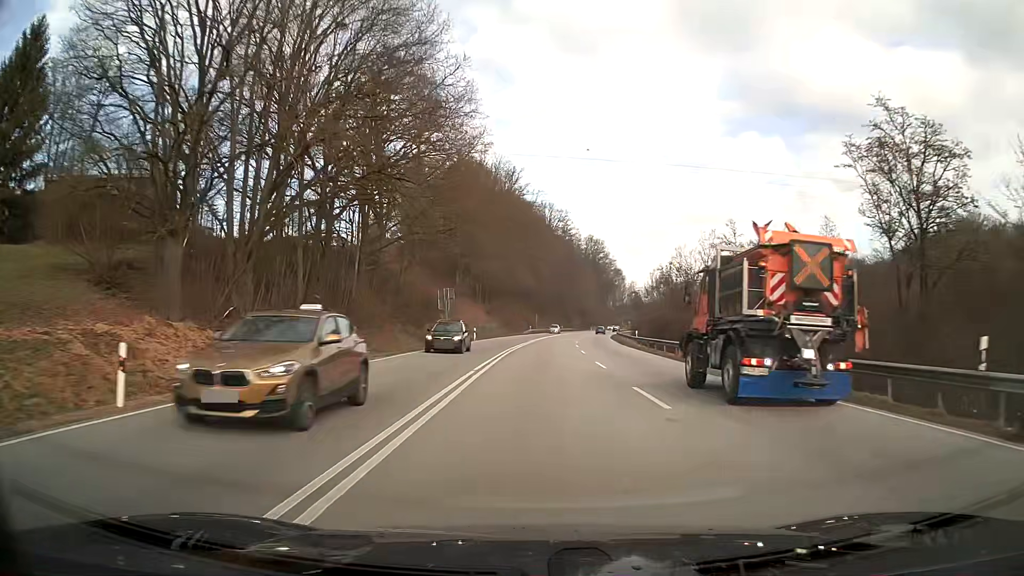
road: primary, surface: asphalt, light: Day
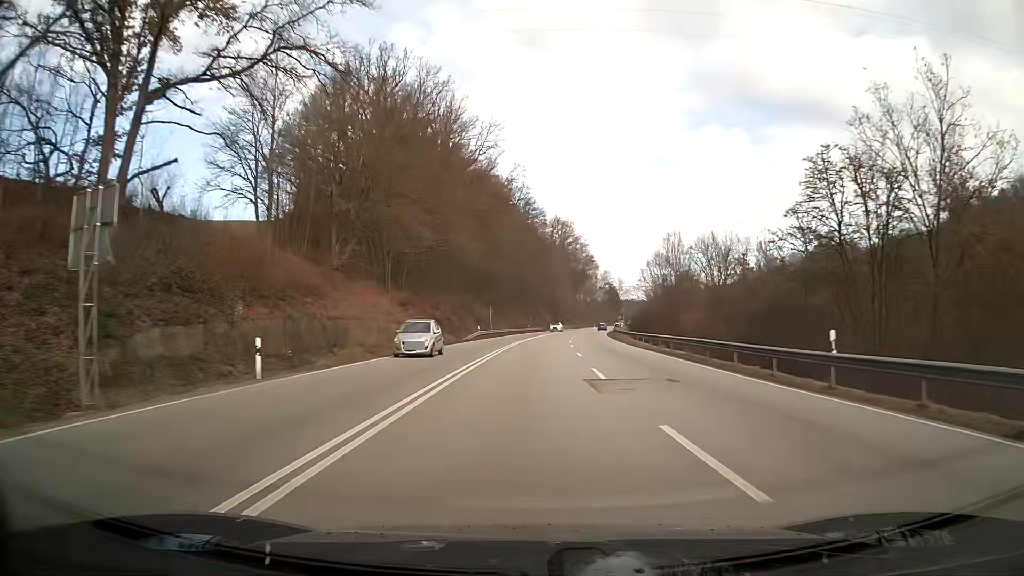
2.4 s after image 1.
(+1.1, +43.5) m; +4°
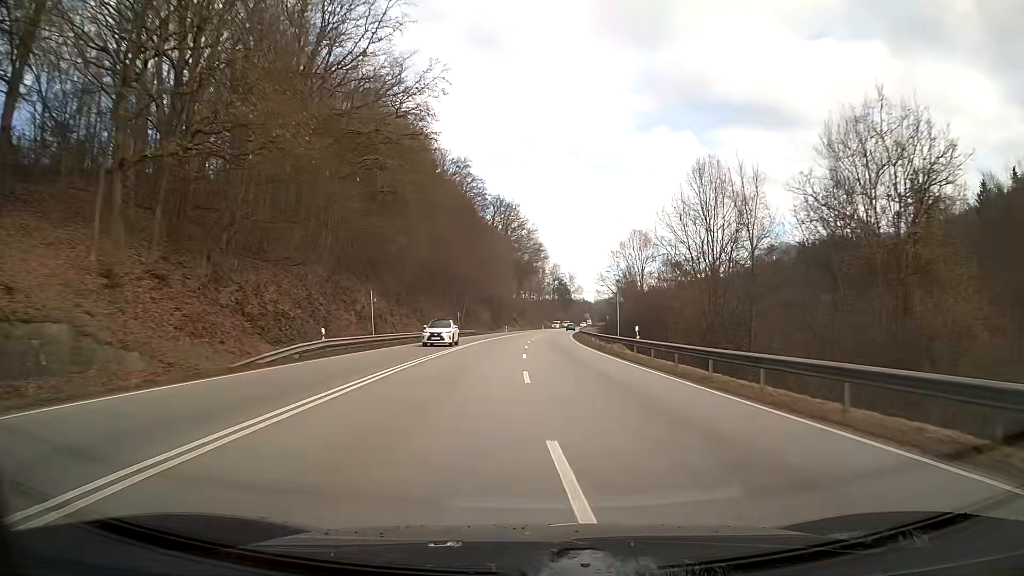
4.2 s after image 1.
(+1.7, +37.1) m; +5°
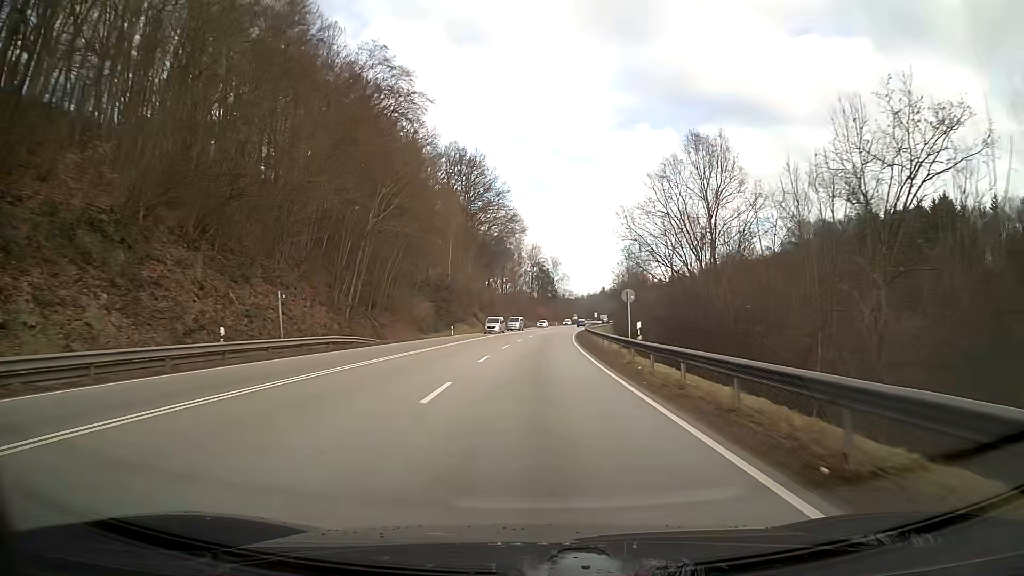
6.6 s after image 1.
(+0.9, +52.3) m; +1°
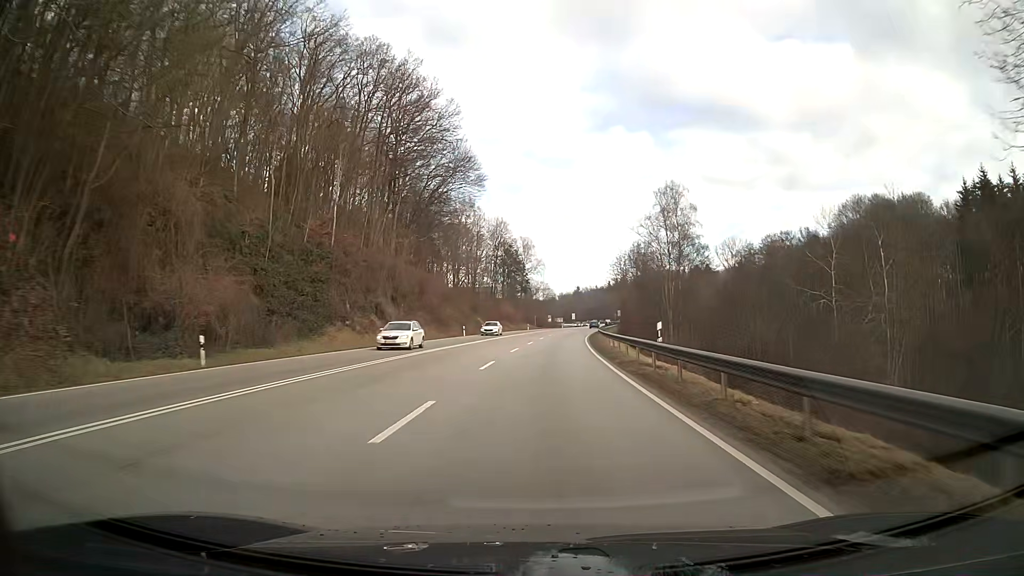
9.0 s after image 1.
(+1.1, +51.2) m; +3°
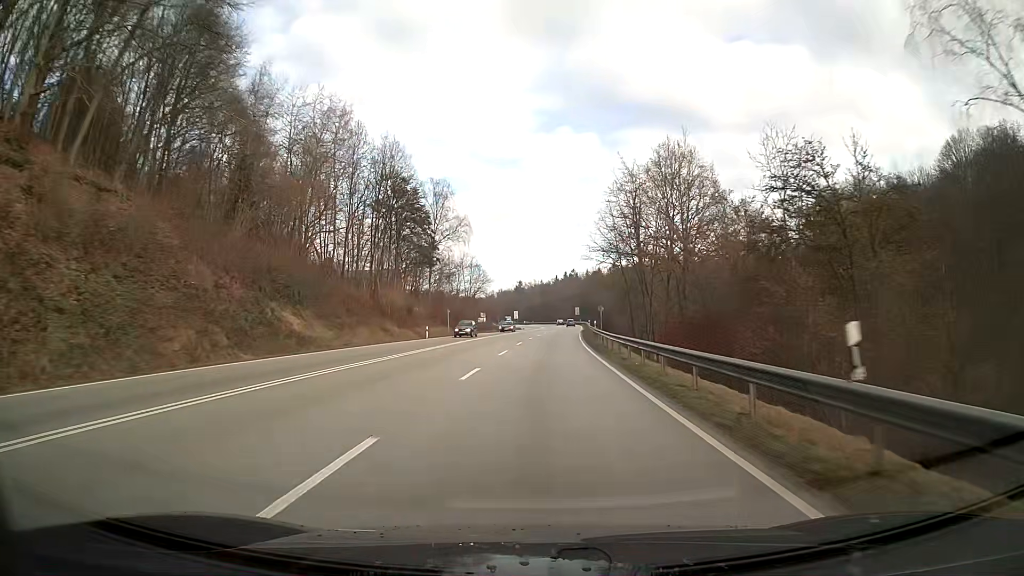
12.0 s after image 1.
(+2.8, +62.9) m; +5°
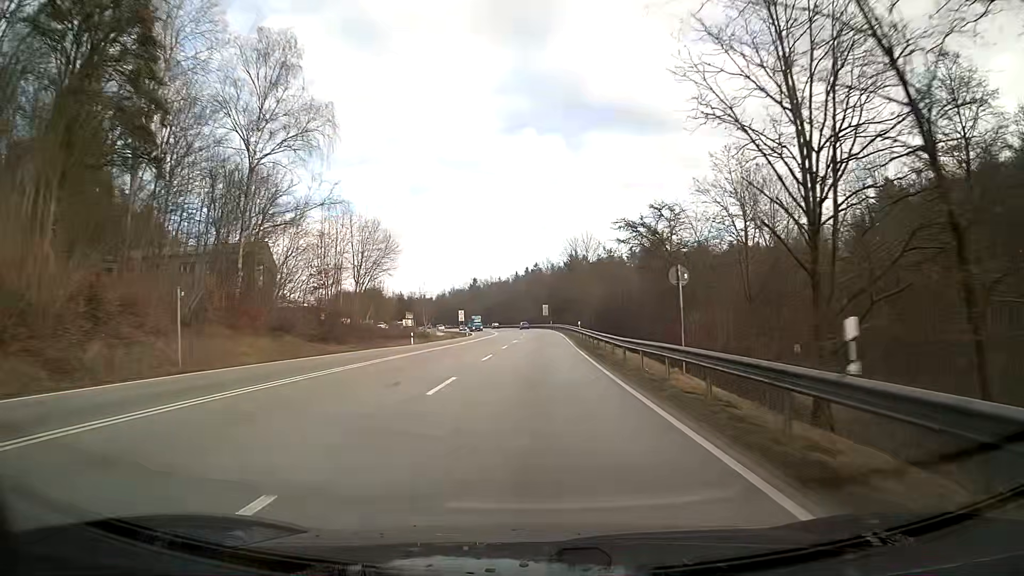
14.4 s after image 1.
(+1.4, +50.2) m; +3°
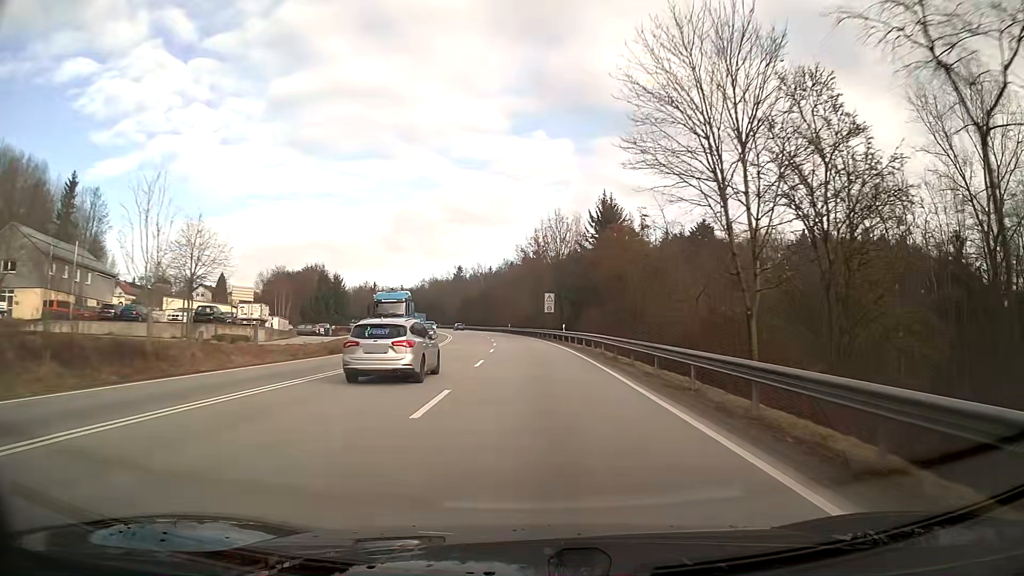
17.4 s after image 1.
(+0.2, +62.7) m; 0°
